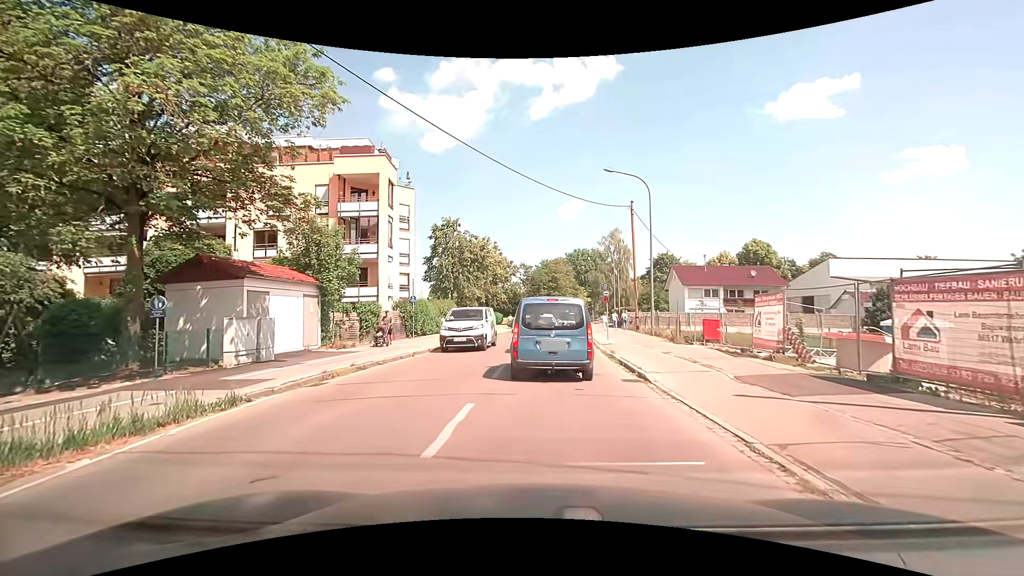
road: tertiary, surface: asphalt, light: Day
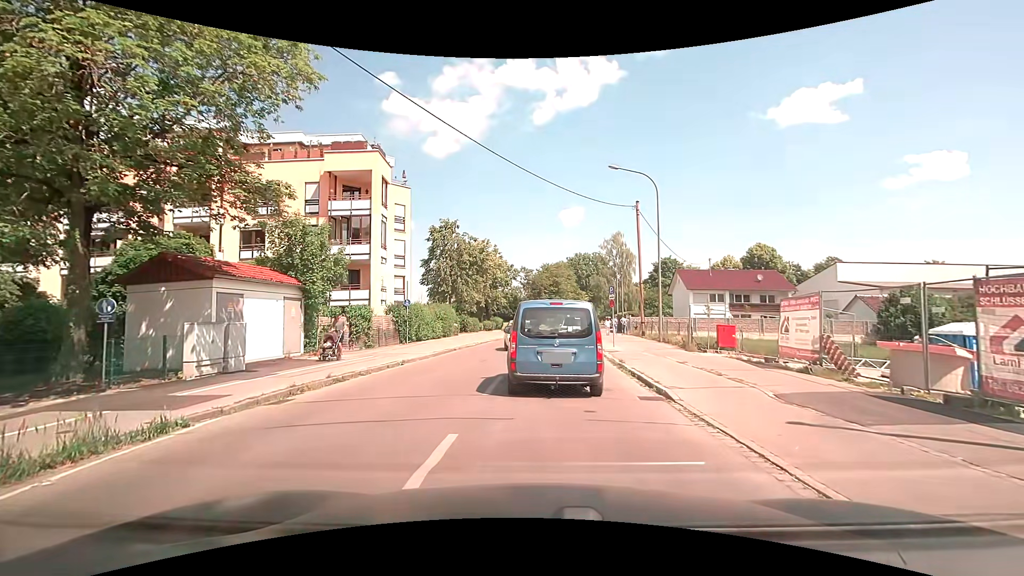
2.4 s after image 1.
(0.0, +1.7) m; +1°
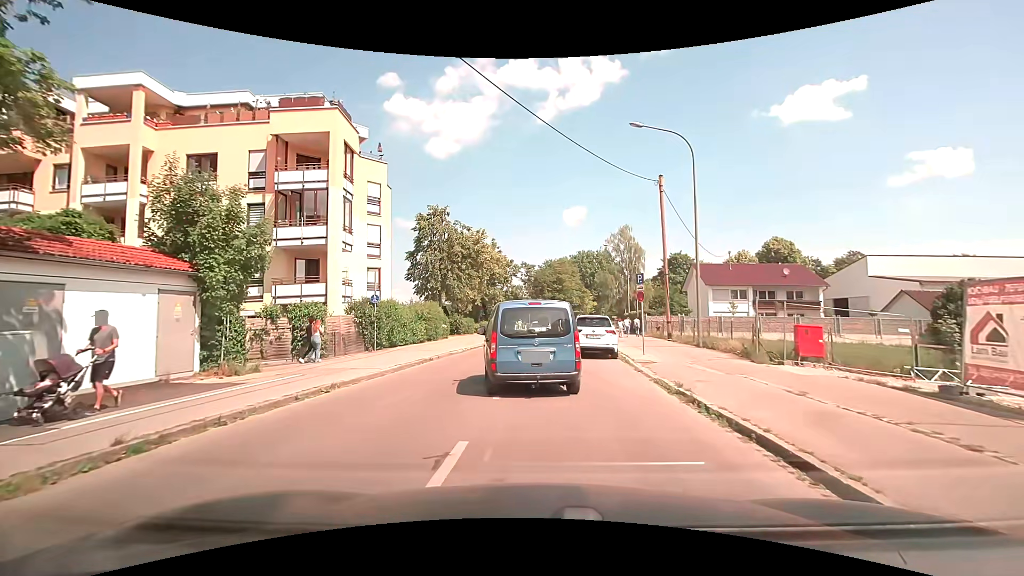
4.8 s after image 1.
(0.0, +7.0) m; -1°
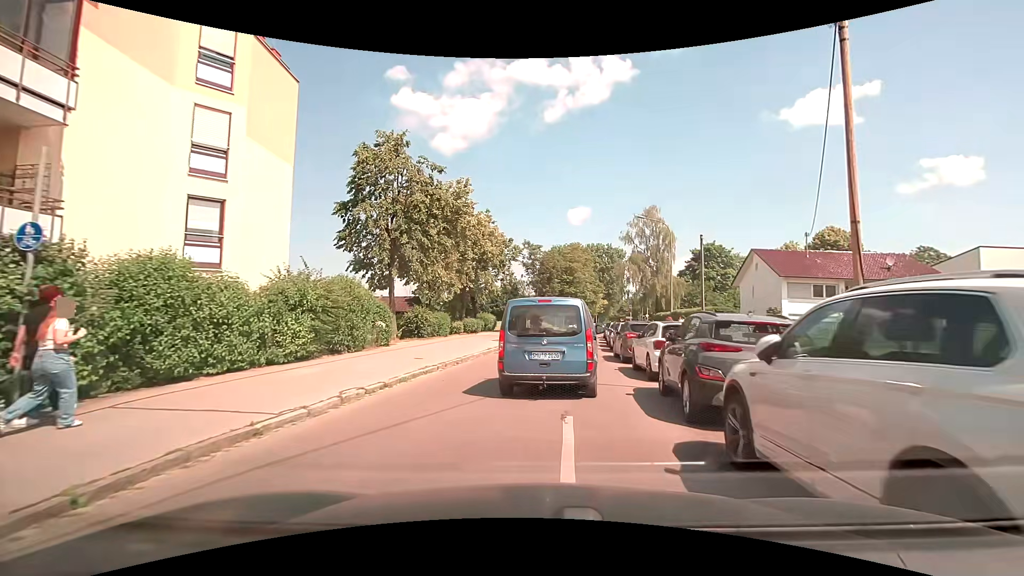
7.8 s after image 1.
(-0.2, +17.5) m; +2°
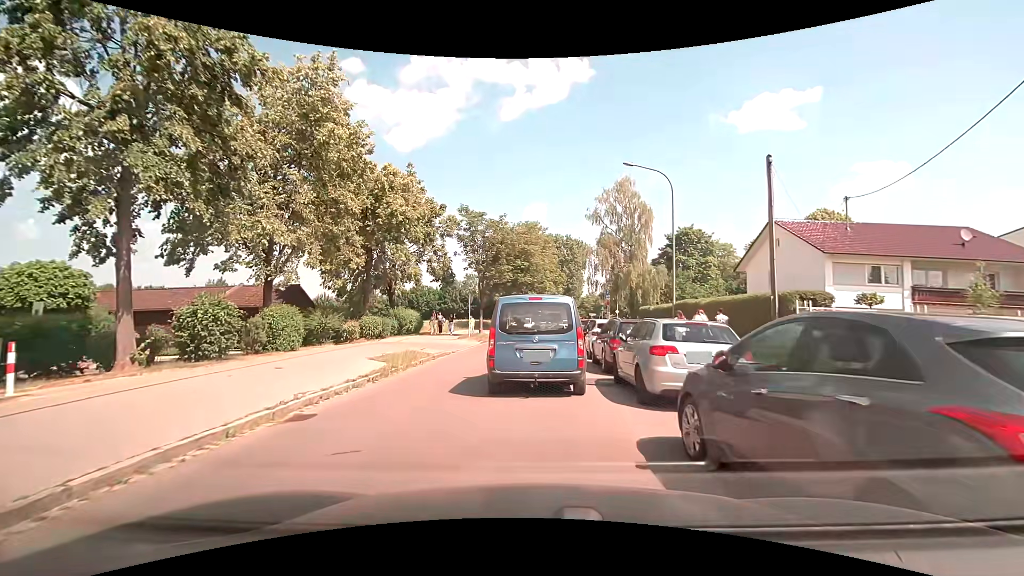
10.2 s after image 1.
(+0.7, +15.1) m; +4°
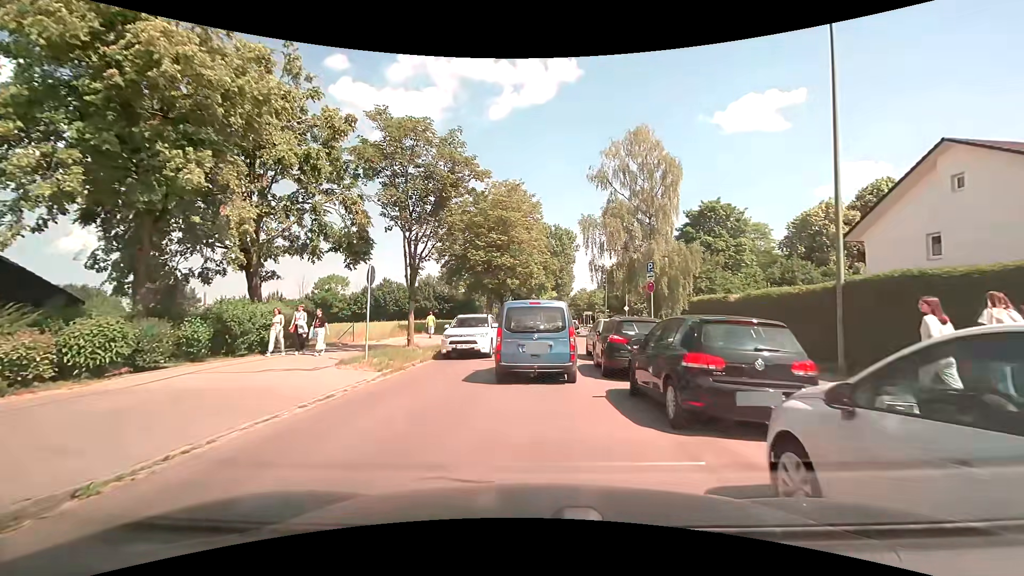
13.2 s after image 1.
(+0.2, +17.2) m; +3°
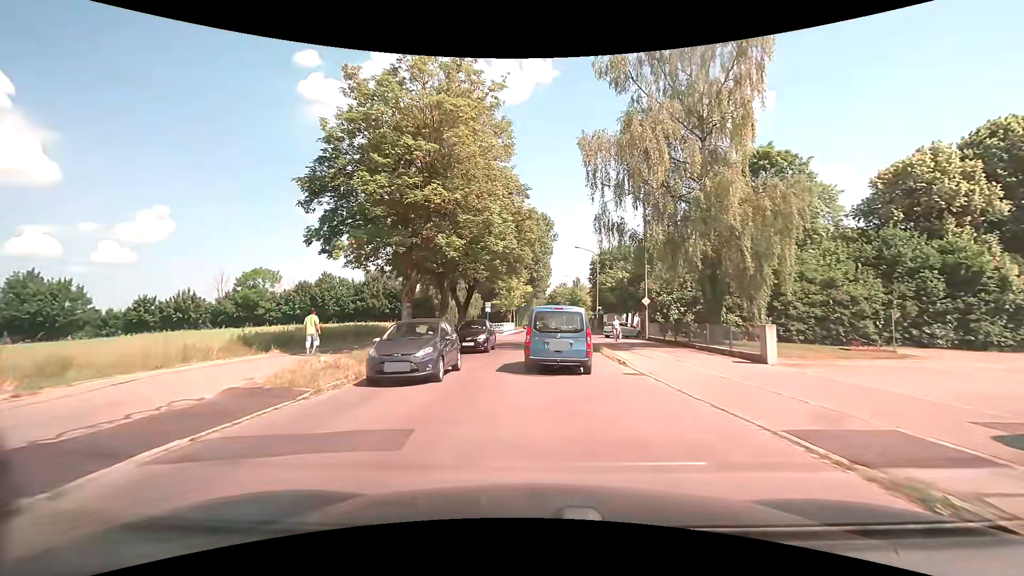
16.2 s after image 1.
(0.0, +20.4) m; +2°
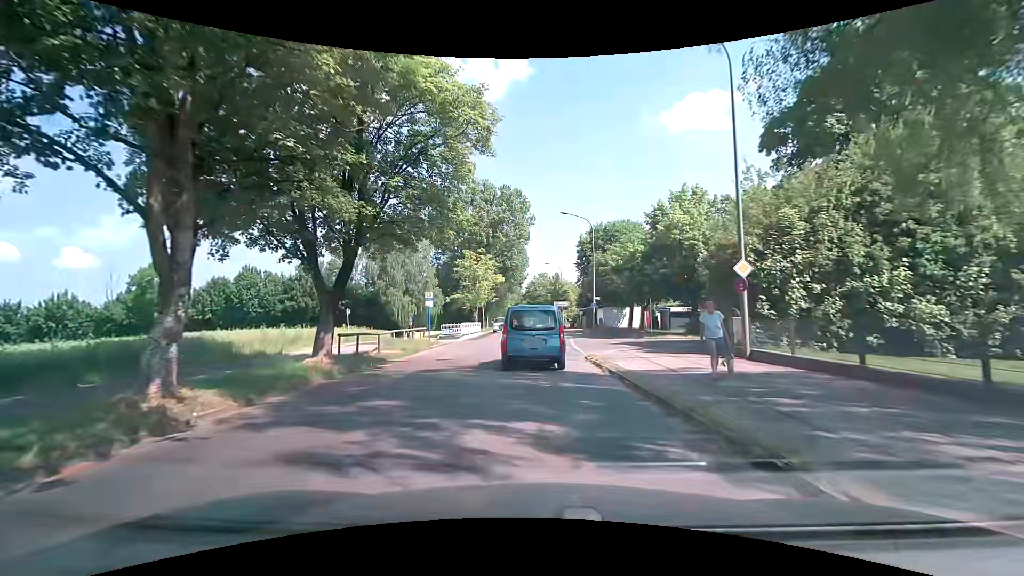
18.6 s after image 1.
(+0.7, +19.2) m; +3°
